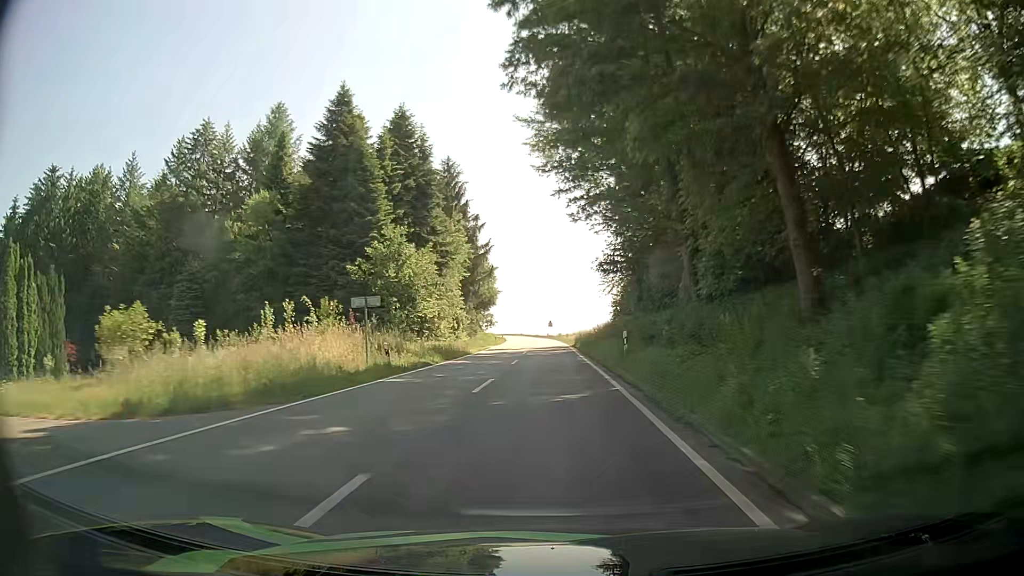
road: tertiary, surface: asphalt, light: Day
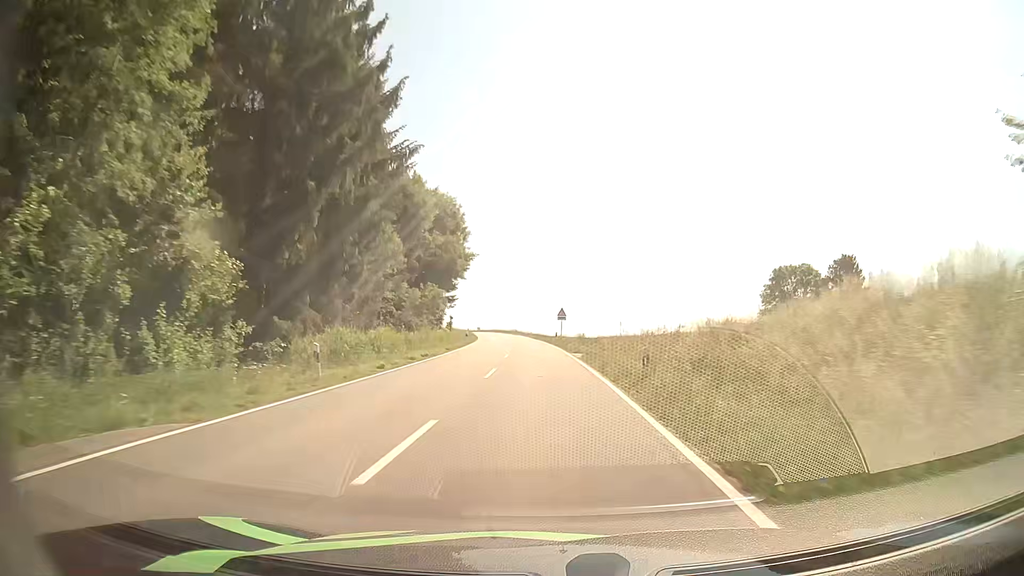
(+0.4, +58.1) m; 0°
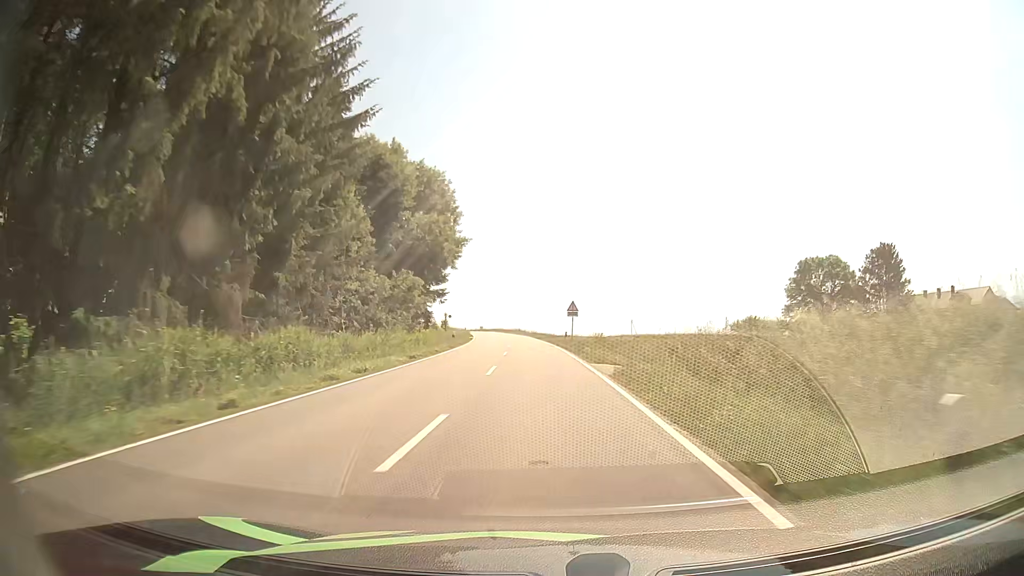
(-0.1, +12.0) m; -1°
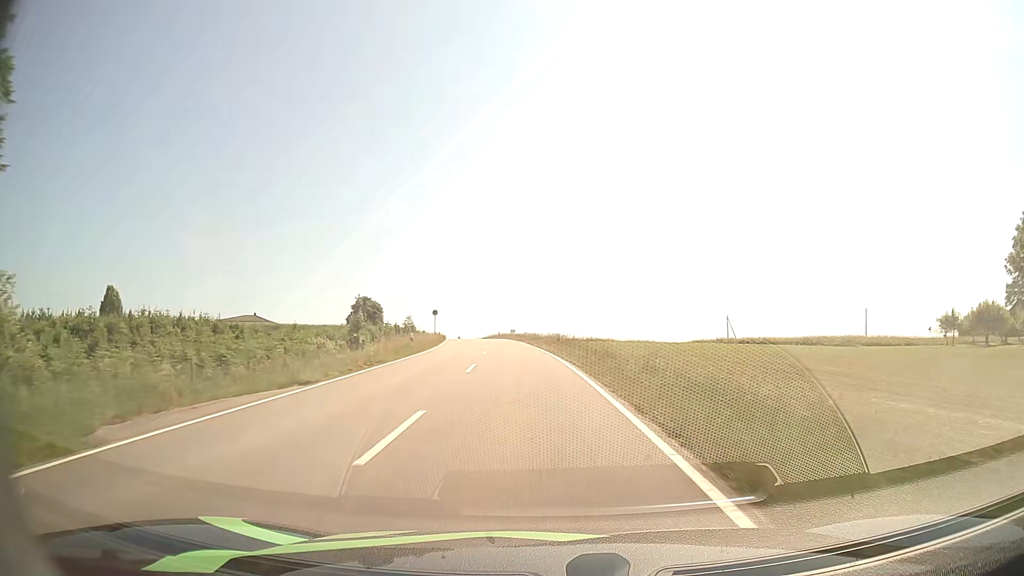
(-2.0, +61.8) m; -4°
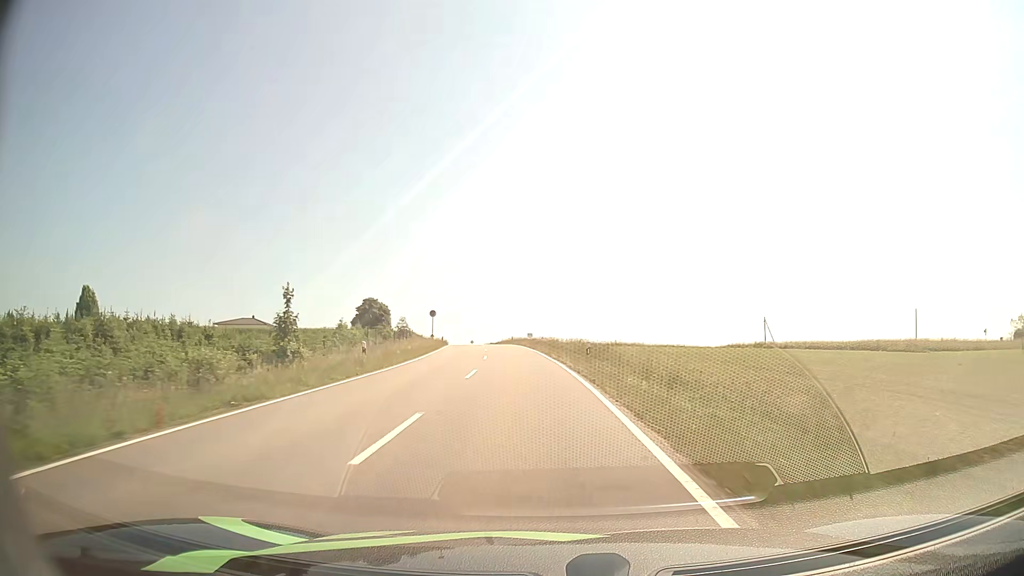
(-0.2, +12.6) m; -2°
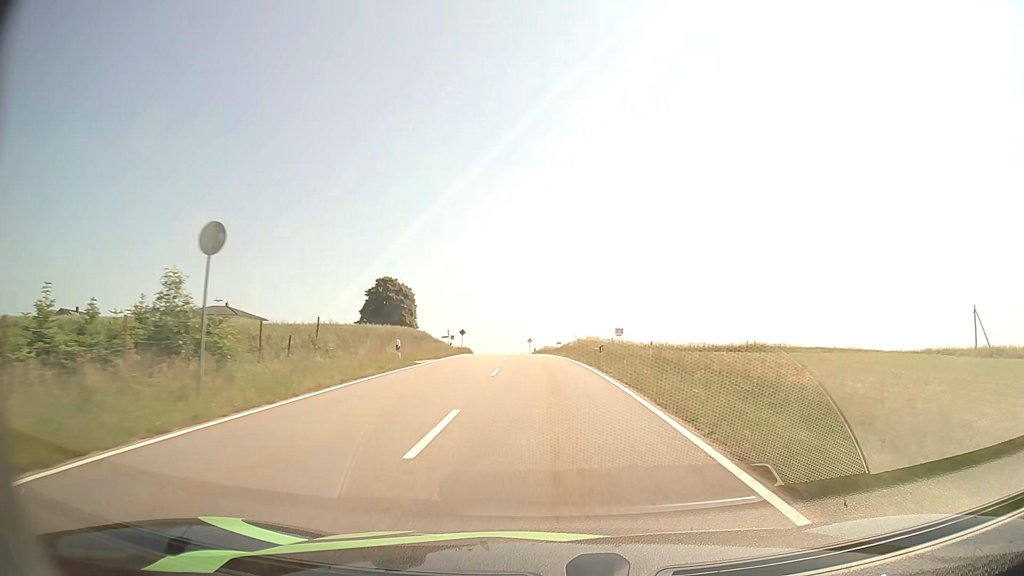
(-3.2, +49.1) m; -6°
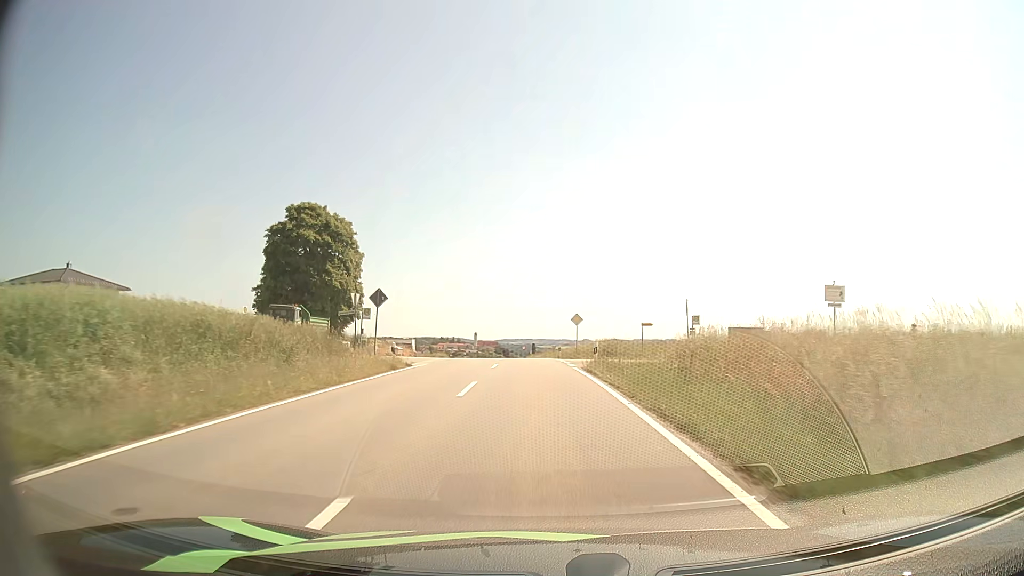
(-1.7, +54.9) m; -4°
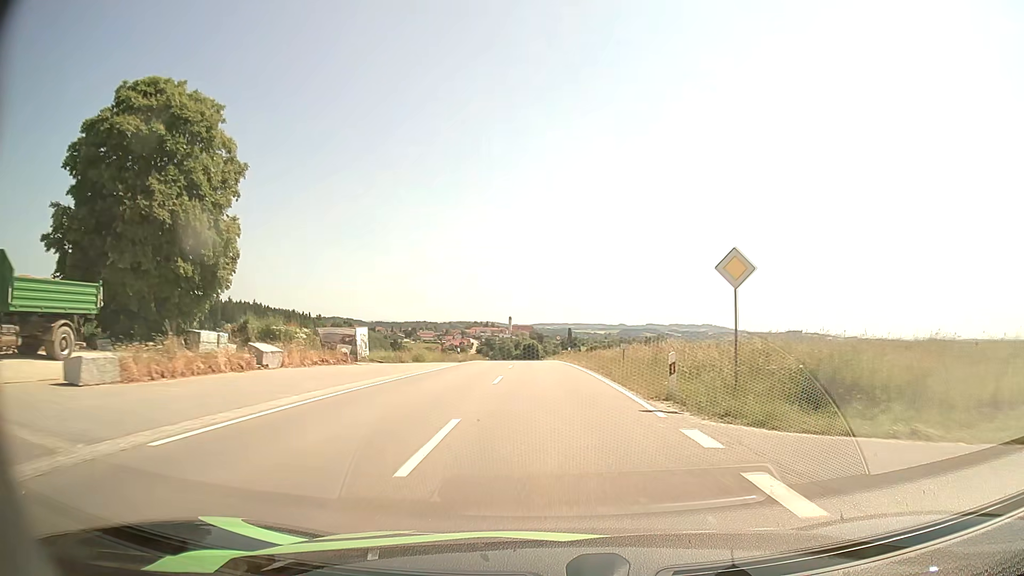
(-0.9, +32.1) m; -3°
(0, +10) (0, +20) (0, +30) (0, +40) (-1, +50) (-1, +60) (-1, +70) (-2, +80) (-2, +90) (-3, +100) m
